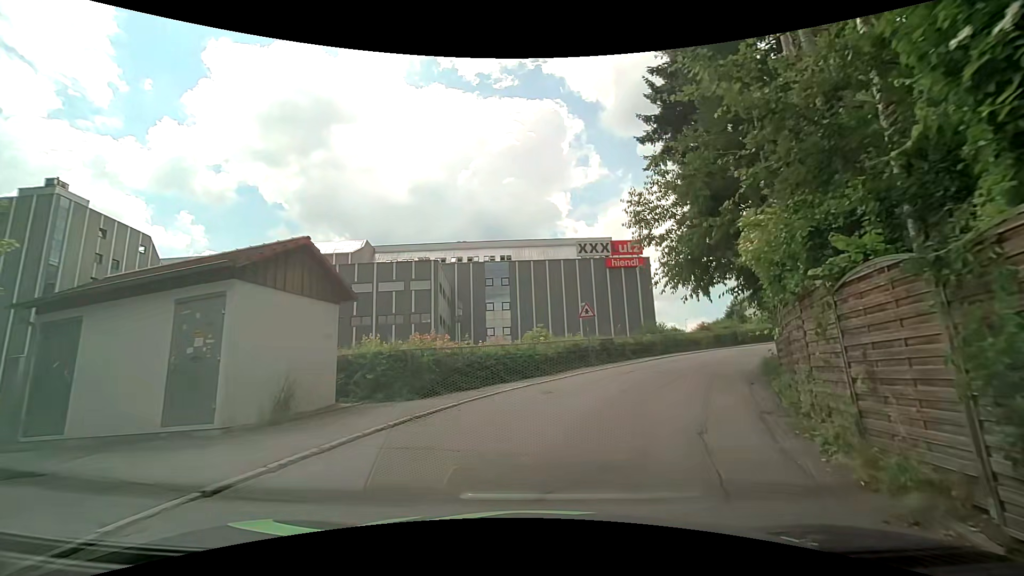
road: residential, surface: asphalt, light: Day
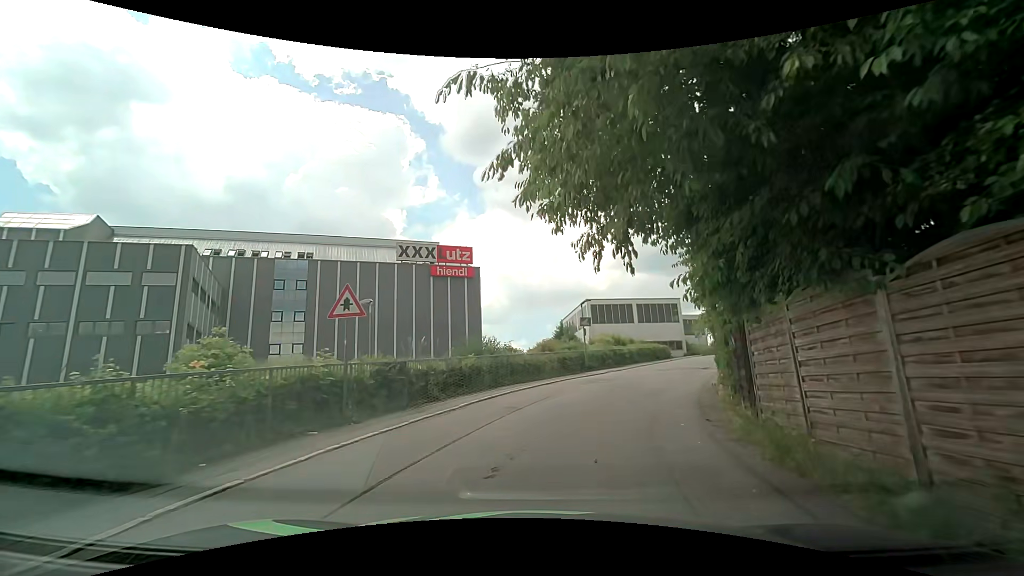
(+2.0, +11.8) m; +20°
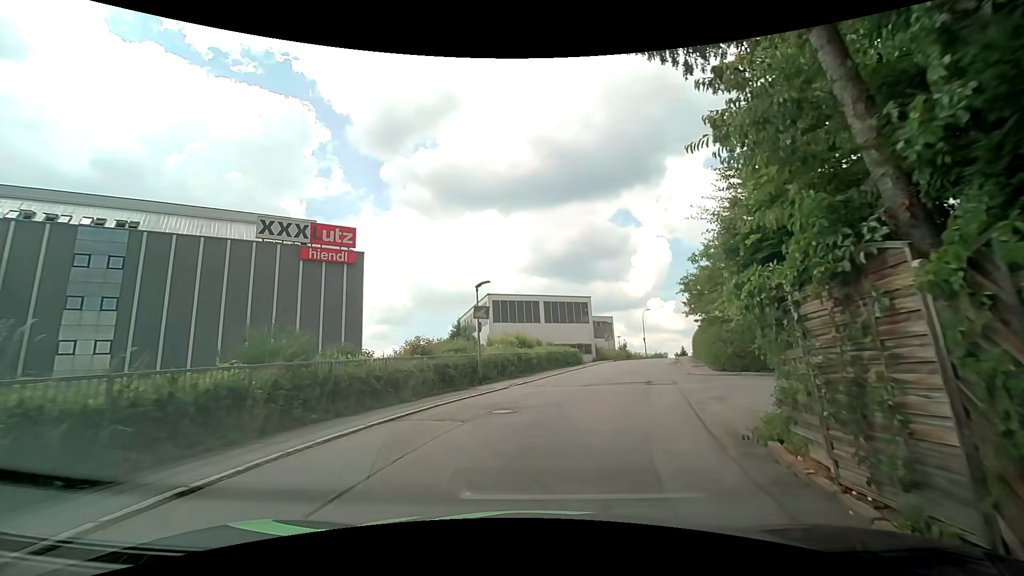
(+0.8, +9.0) m; +11°
